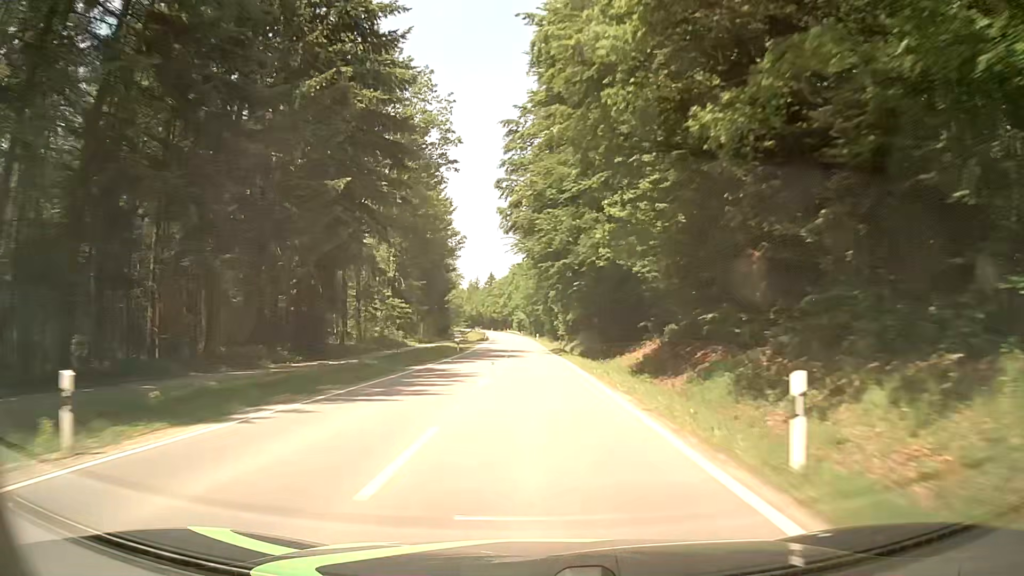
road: tertiary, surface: asphalt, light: Day
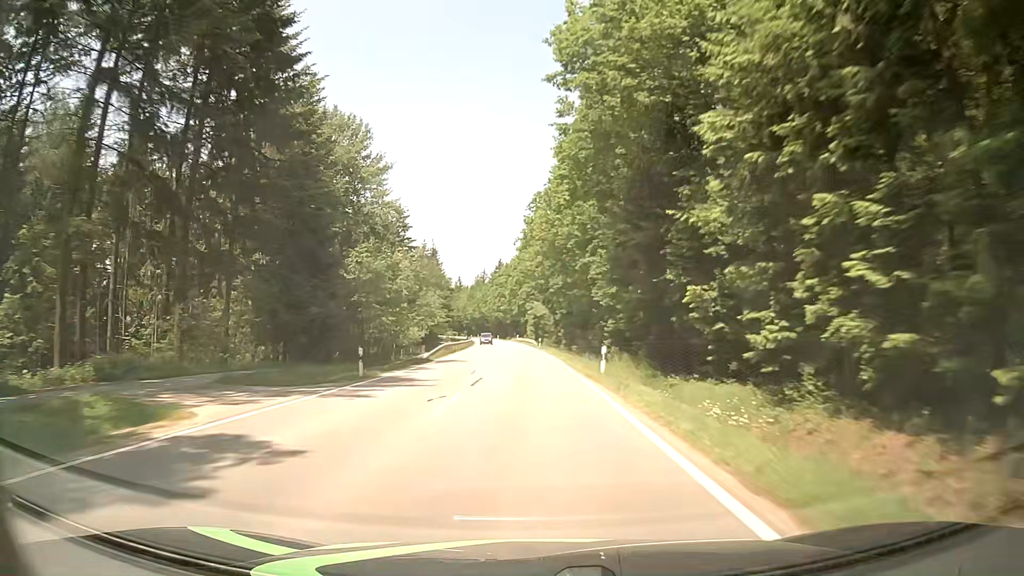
(-1.3, +78.9) m; -2°
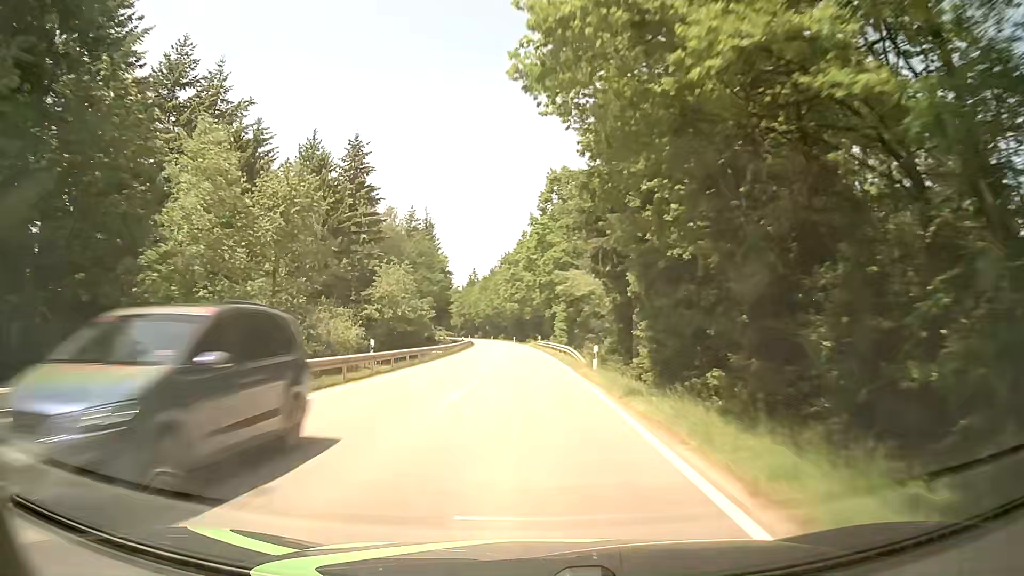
(-0.9, +47.2) m; -2°
(0, +10) (0, +20) (-1, +30) (-1, +40) (-2, +50) (-2, +60) (-3, +70) (-4, +80) (-4, +90) (-5, +100) m
